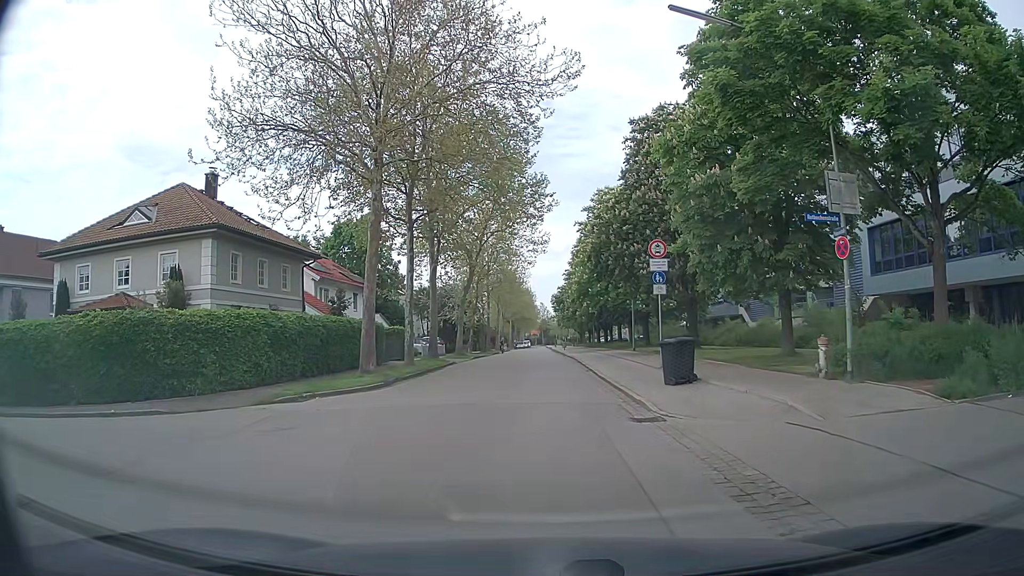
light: Day
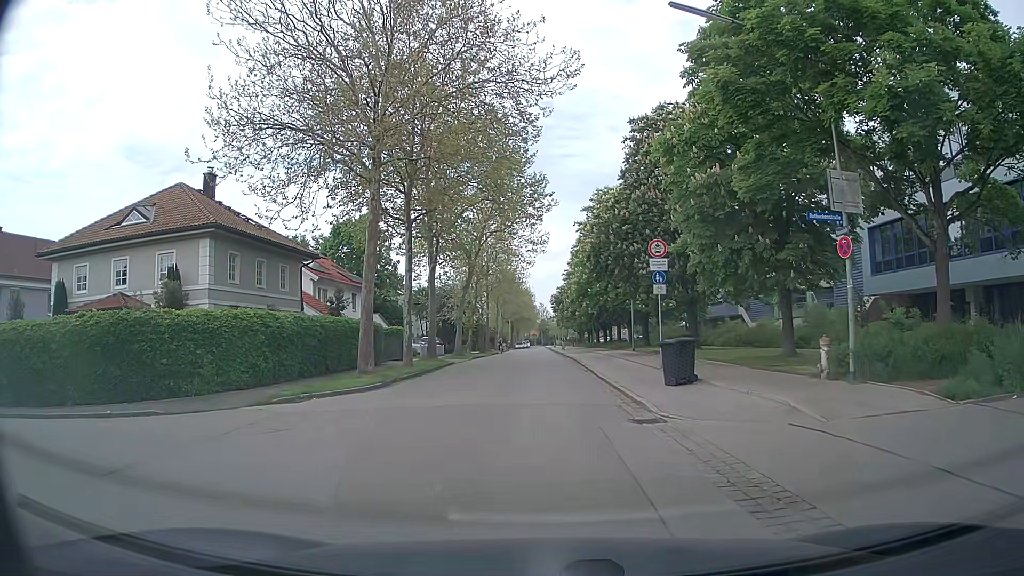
(0.0, +0.1) m; 0°
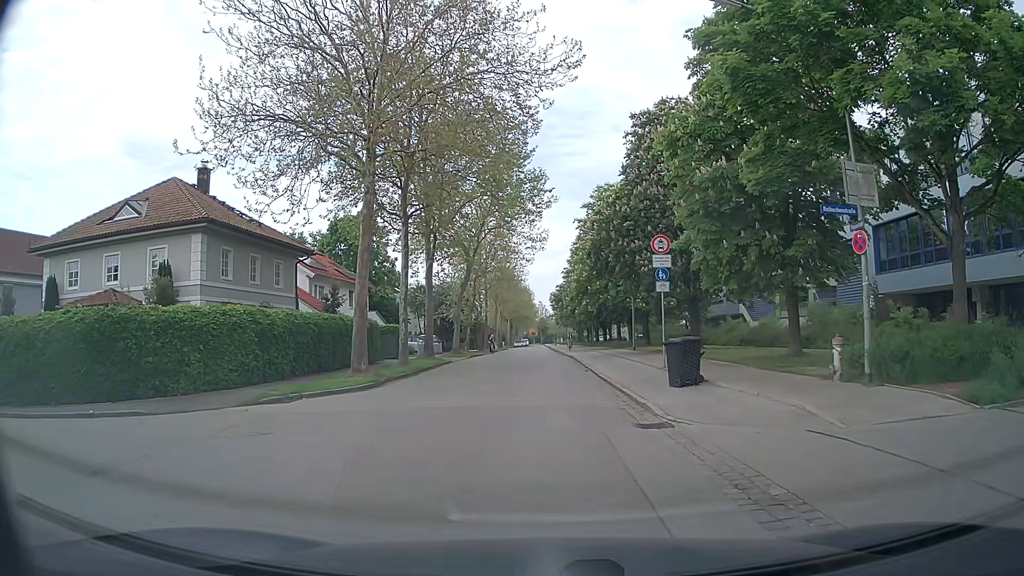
(0.0, +0.7) m; 0°
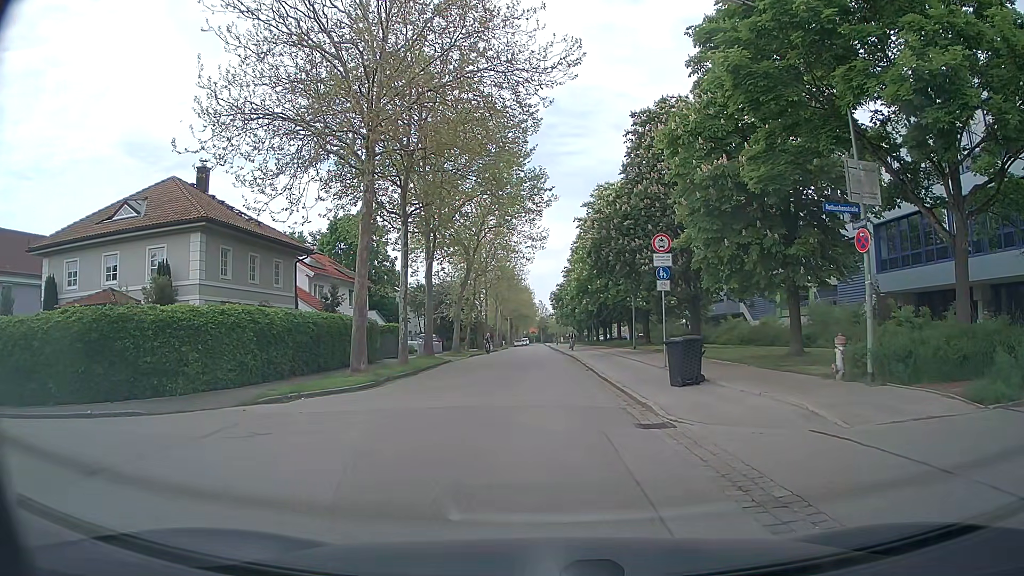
(0.0, +0.1) m; 0°
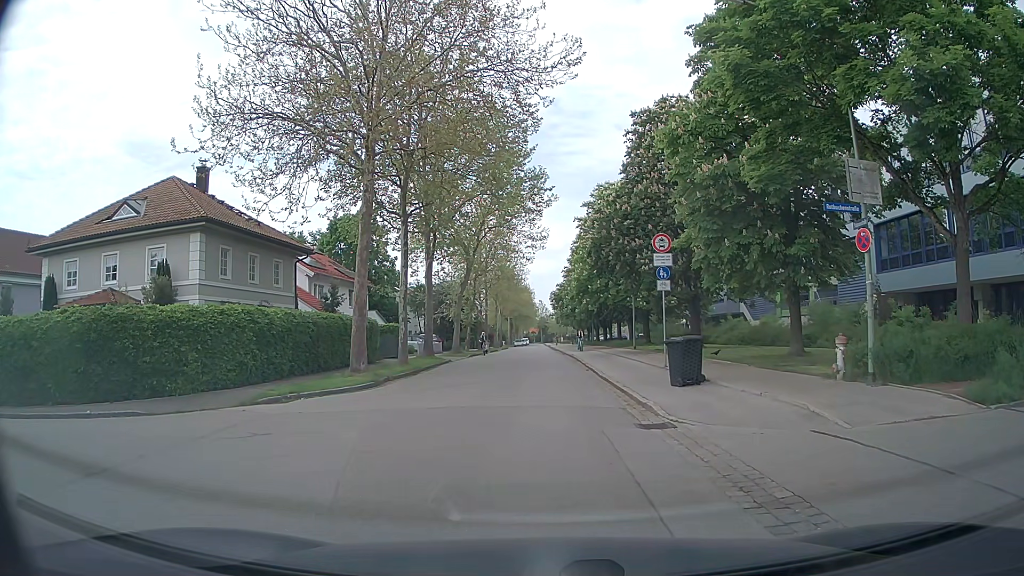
(0.0, 0.0) m; 0°
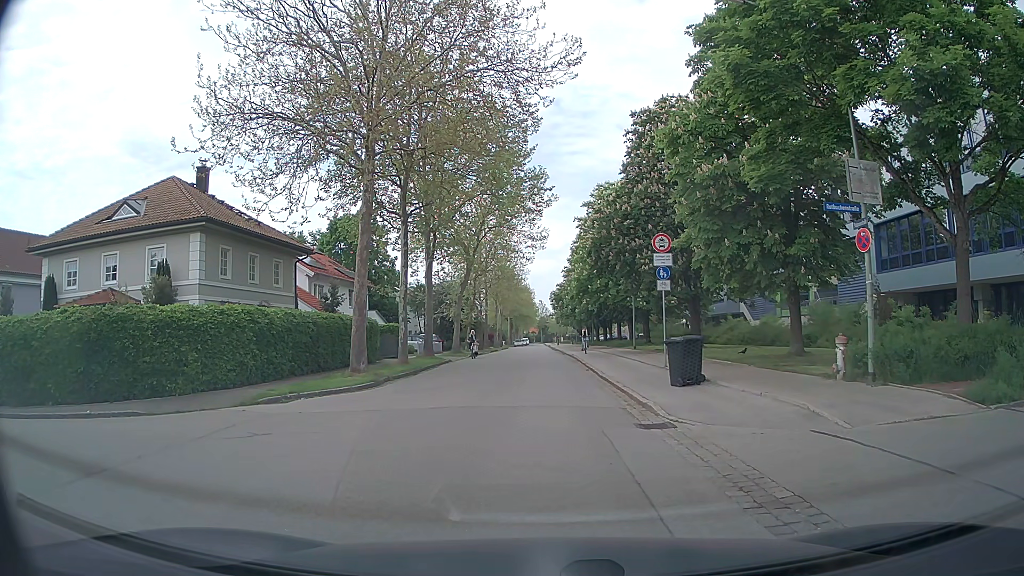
(0.0, 0.0) m; 0°
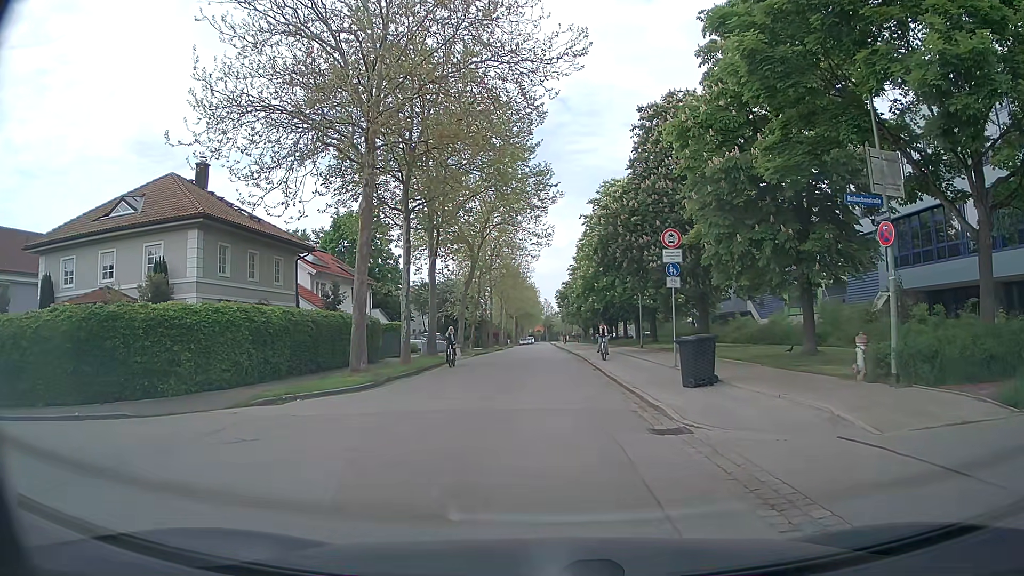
(0.0, +0.6) m; 0°
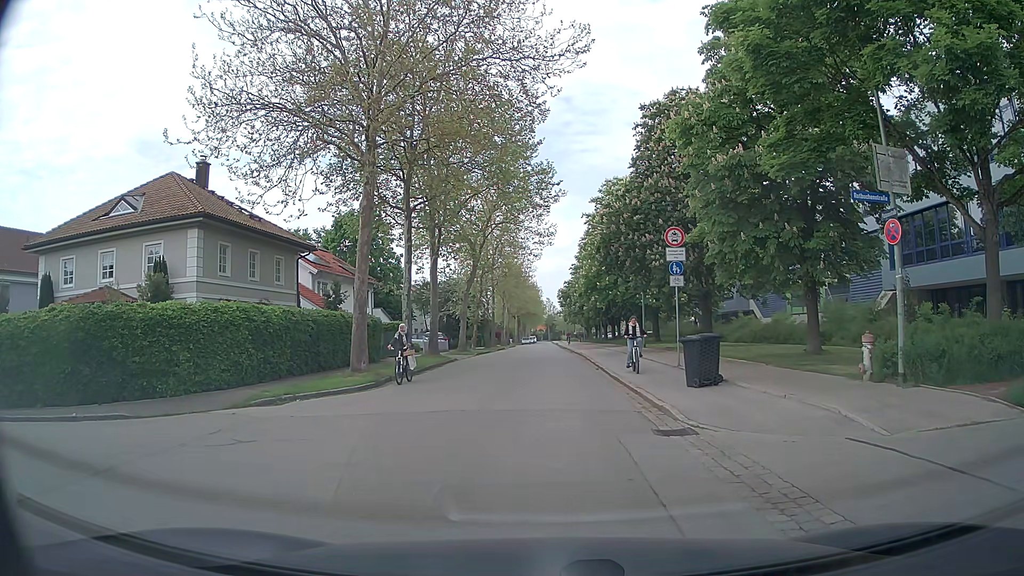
(0.0, +0.3) m; 0°
